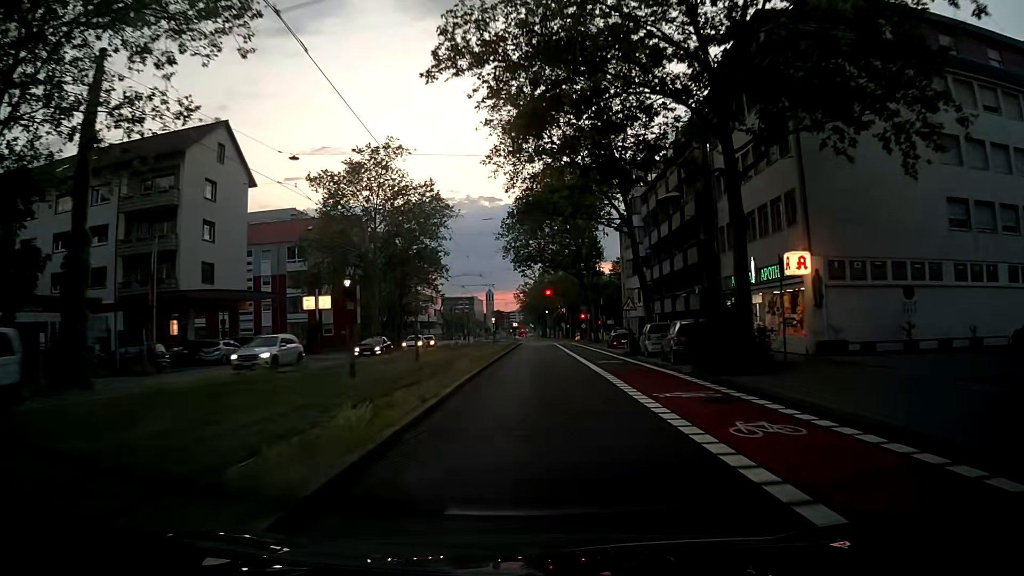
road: secondary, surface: asphalt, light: Dusk
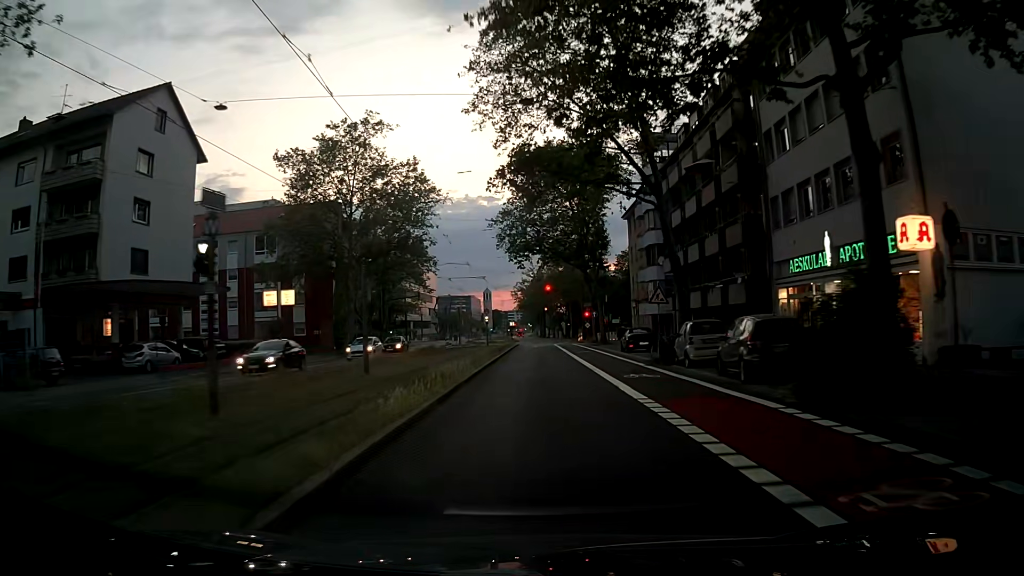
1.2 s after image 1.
(0.0, +8.6) m; 0°
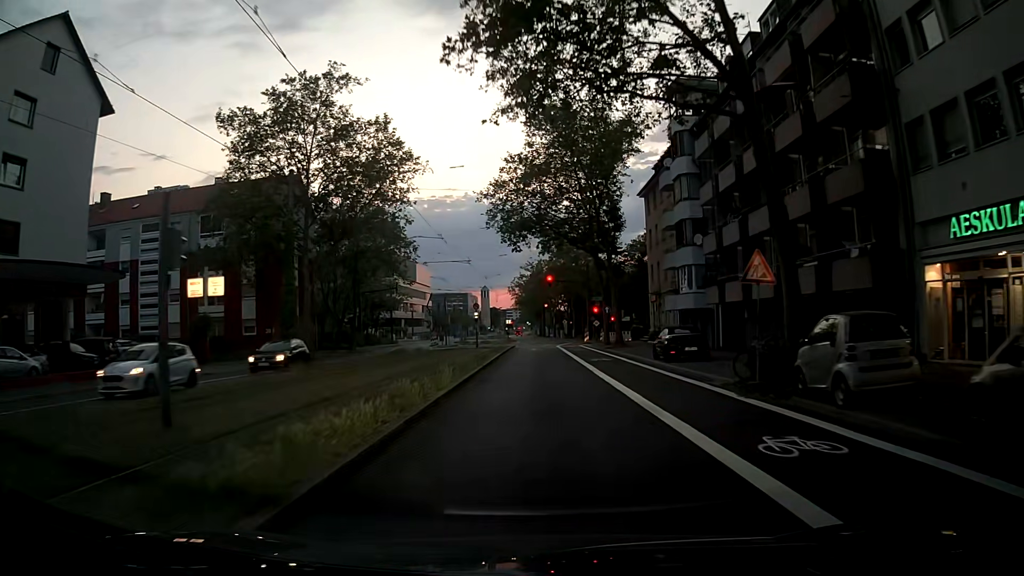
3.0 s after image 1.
(0.0, +11.7) m; -1°
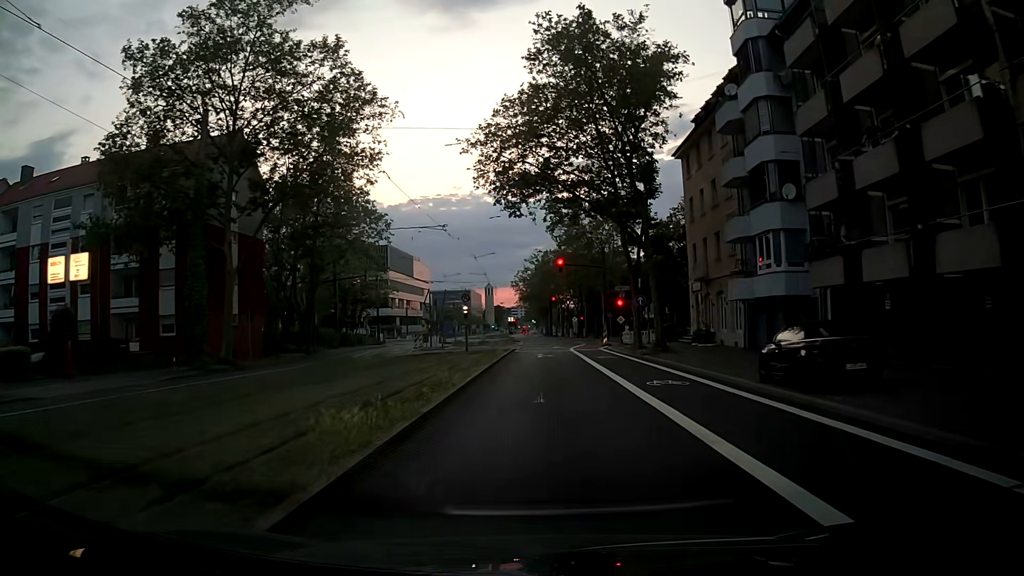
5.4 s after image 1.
(+0.2, +13.7) m; +1°
